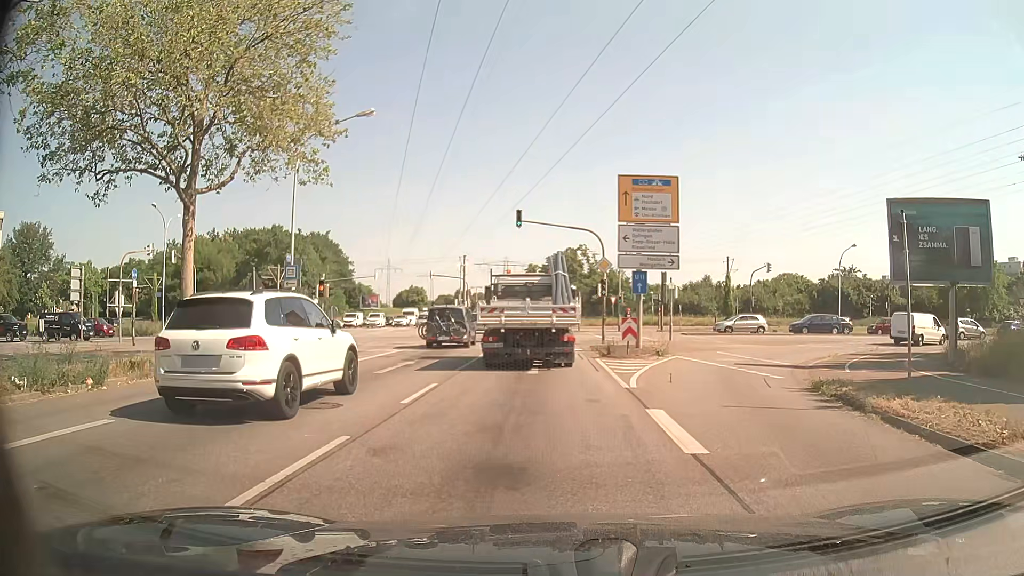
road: primary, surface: asphalt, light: Day
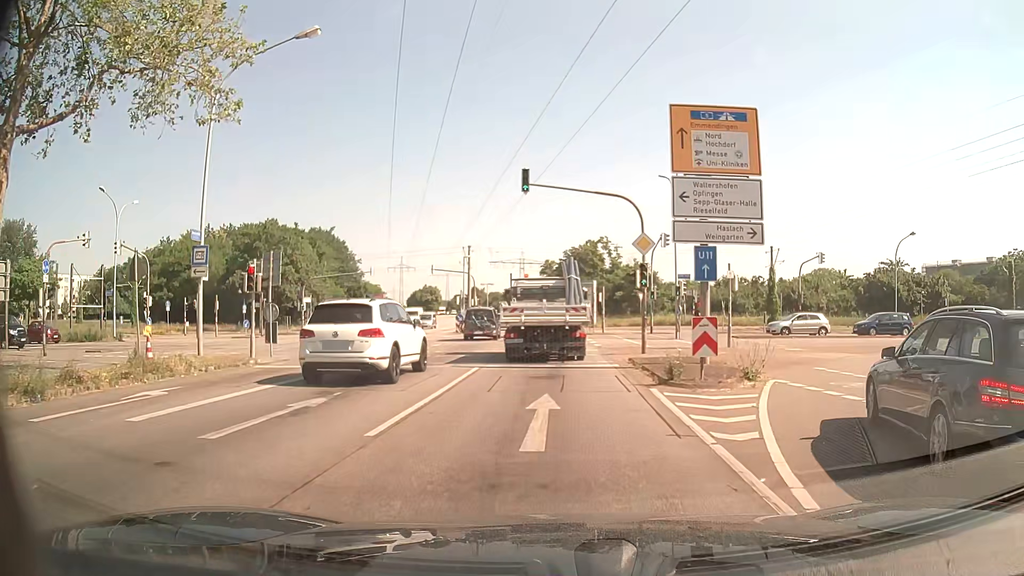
(-0.3, +9.4) m; -3°
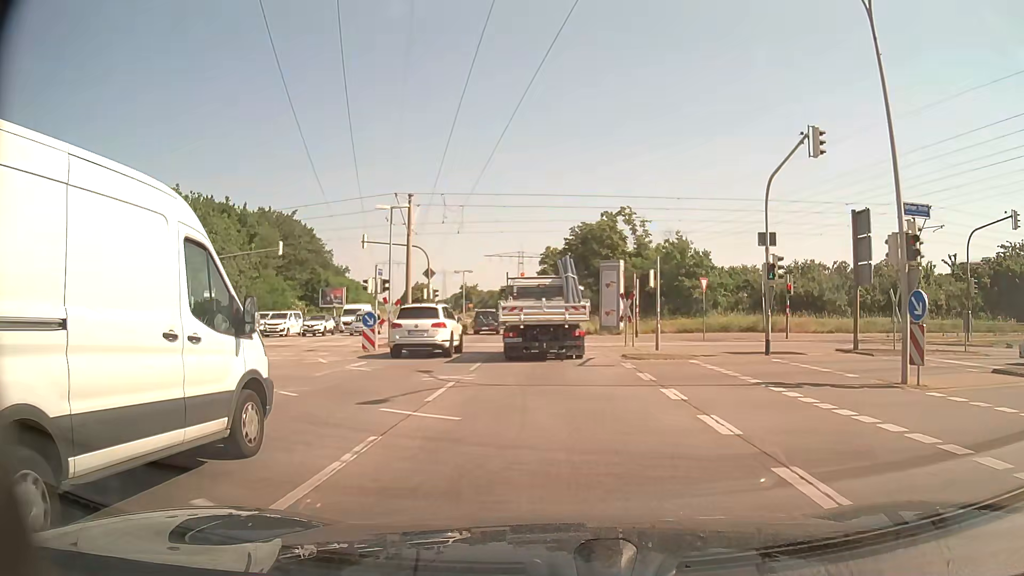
(+0.2, +25.4) m; 0°
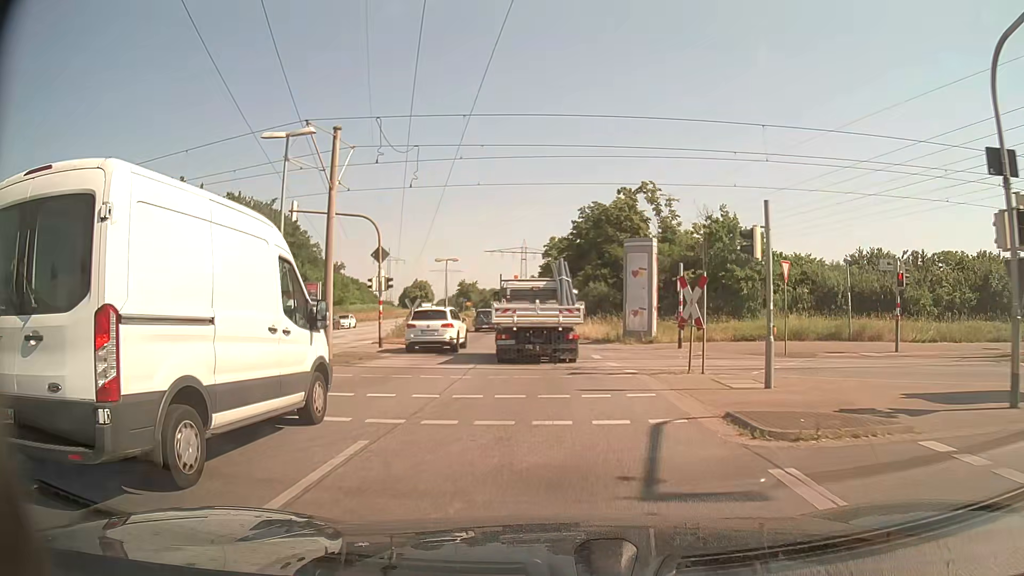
(0.0, +12.5) m; 0°
(0, +10) (0, +20) (-1, +30) (-1, +40) (-2, +50) (-2, +60) (-3, +70) (-4, +80) (-5, +90) (-6, +100) m
